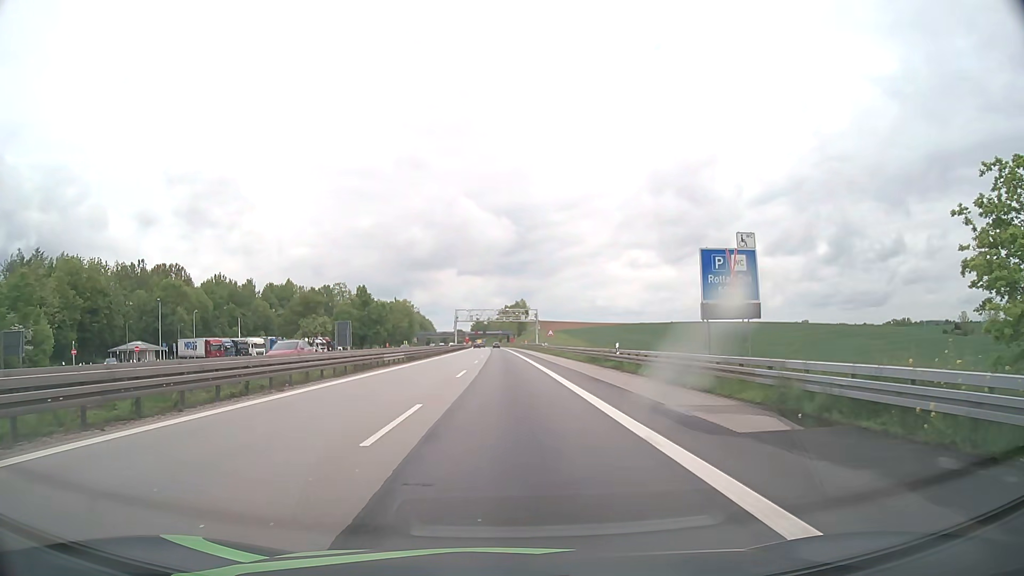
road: motorway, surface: asphalt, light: Day
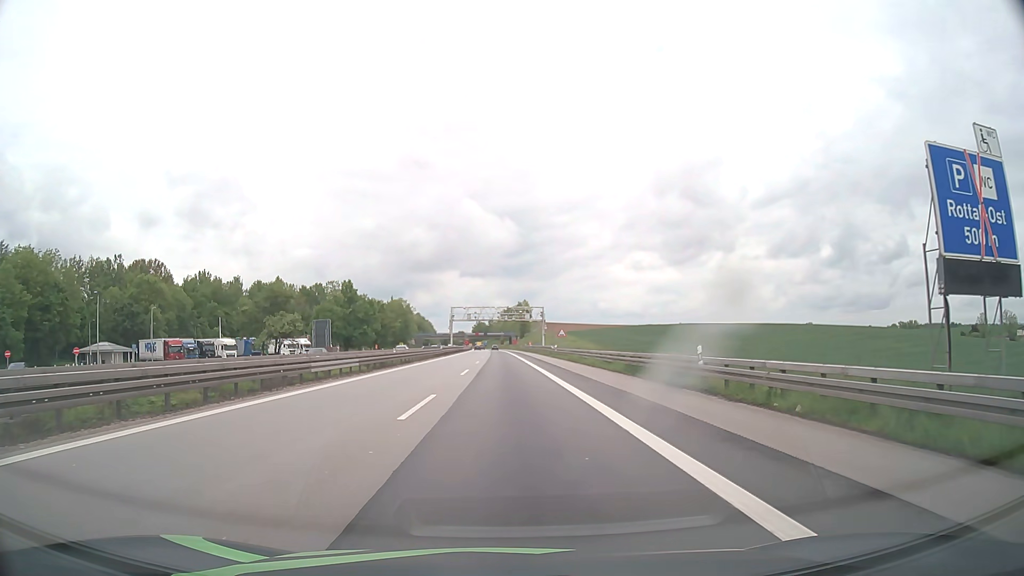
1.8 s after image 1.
(-0.3, +14.8) m; -1°
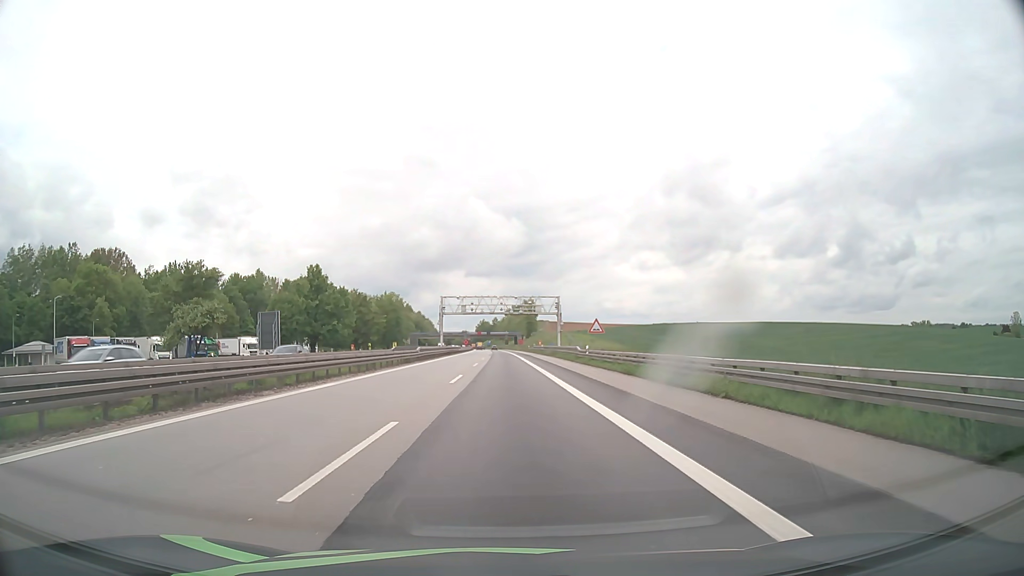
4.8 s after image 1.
(-0.1, +24.7) m; 0°
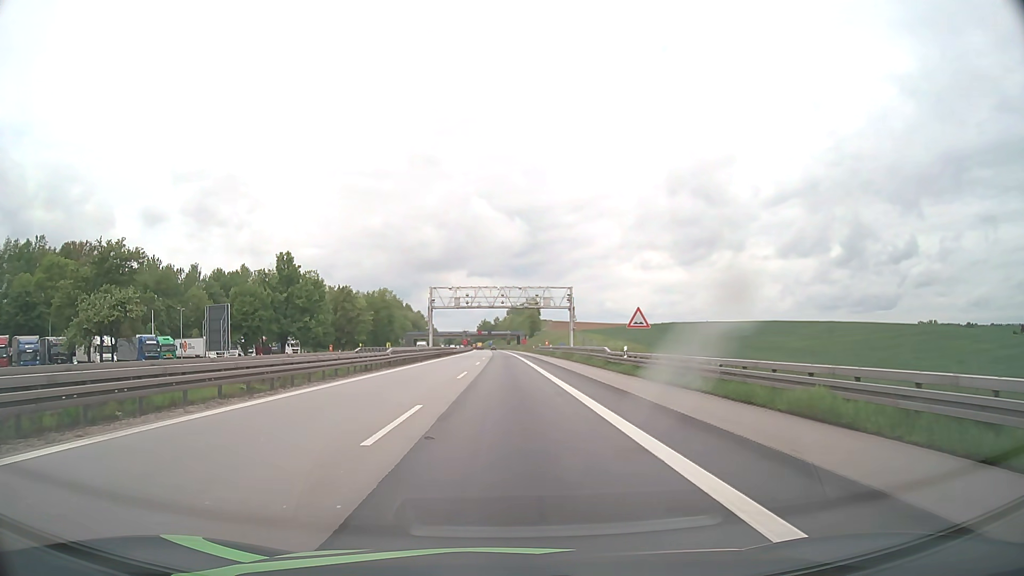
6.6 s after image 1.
(0.0, +14.8) m; 0°
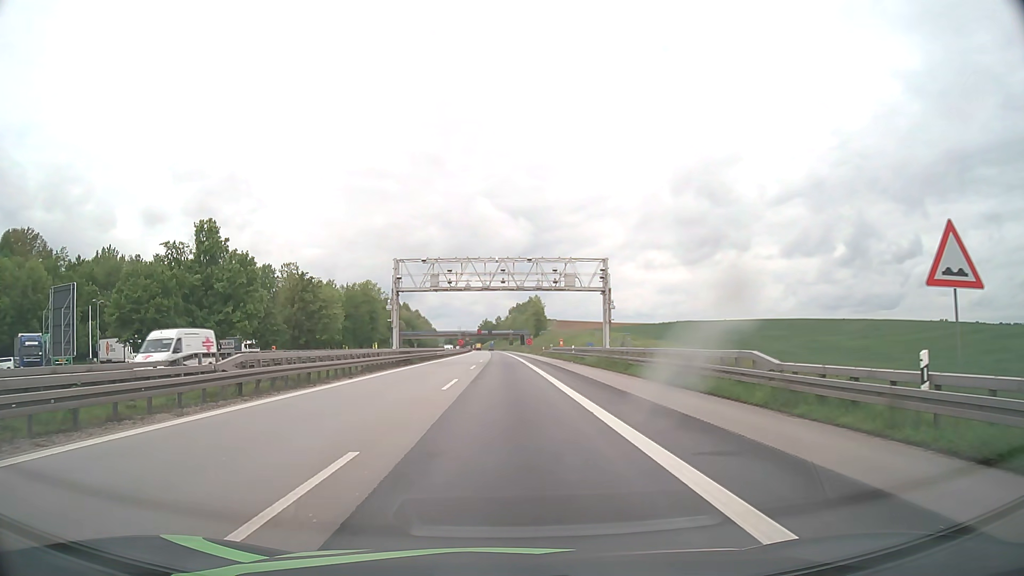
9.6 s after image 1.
(0.0, +24.7) m; 0°
(0, +10) (0, +20) (0, +30) (0, +40) (0, +50) (0, +60) (-1, +70) (-1, +80) (-1, +90) (-1, +100) m
